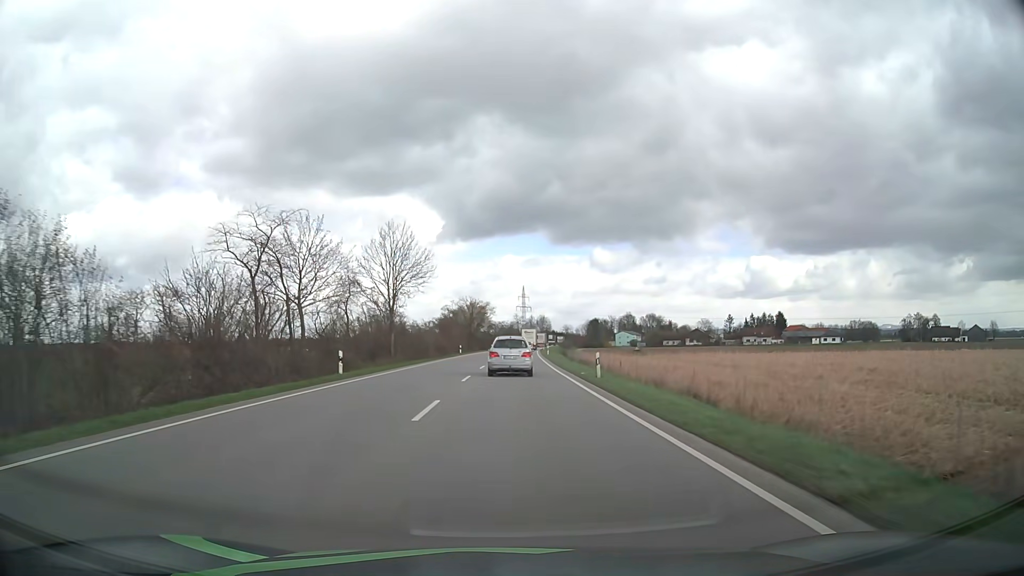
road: primary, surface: asphalt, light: Day
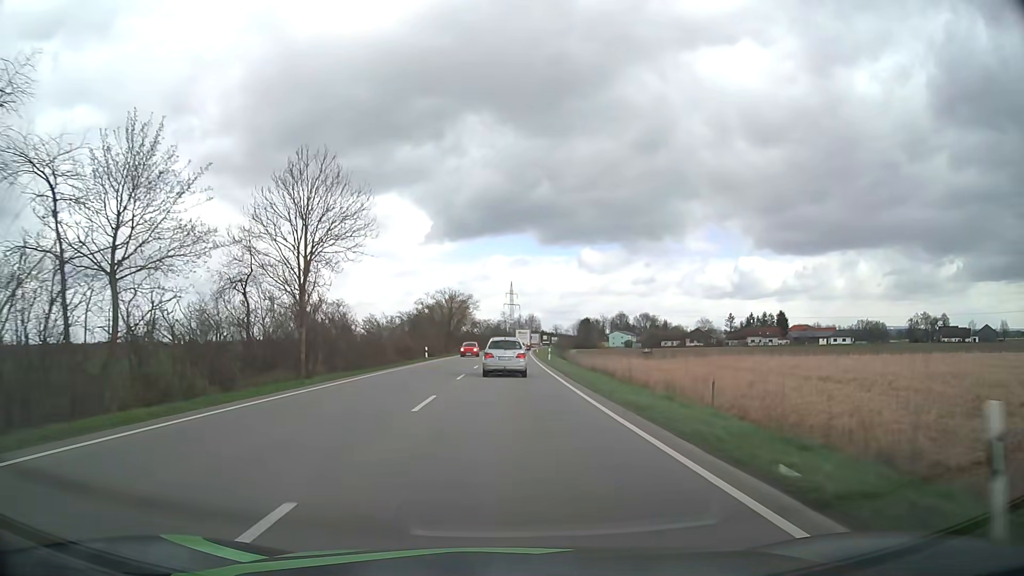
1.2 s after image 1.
(+0.2, +21.7) m; +1°
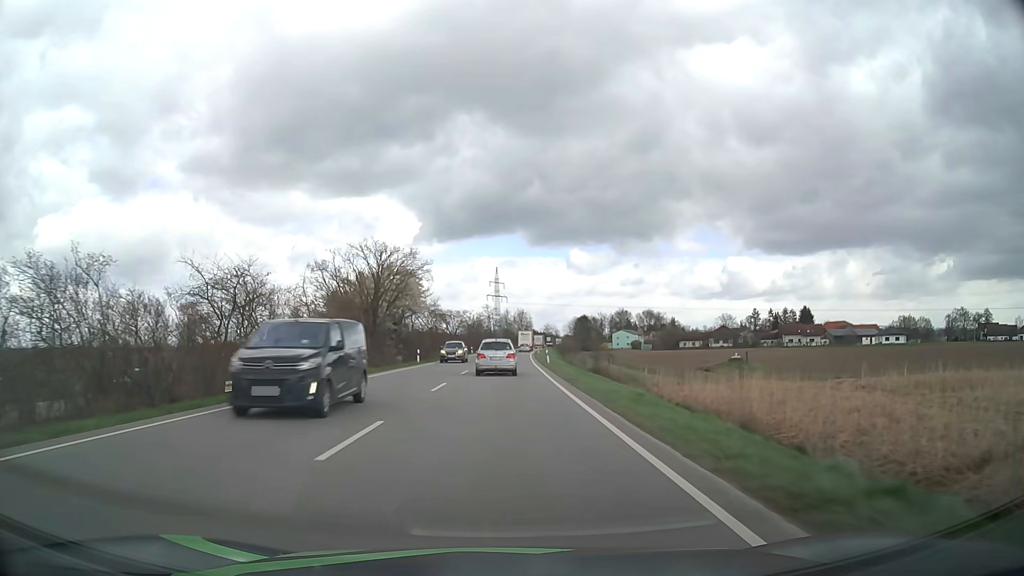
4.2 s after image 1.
(+0.7, +53.4) m; +1°
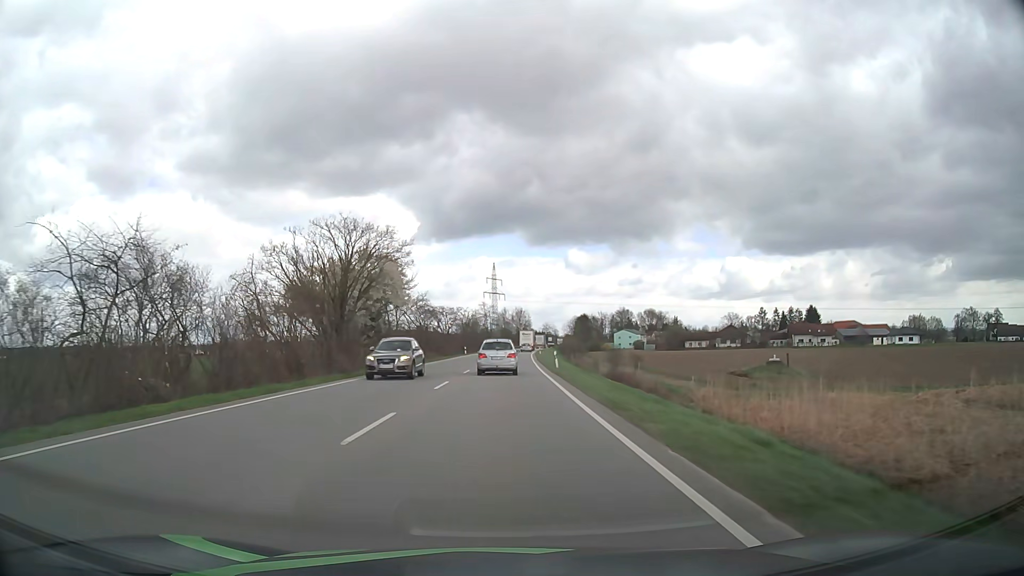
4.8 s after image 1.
(0.0, +10.7) m; 0°
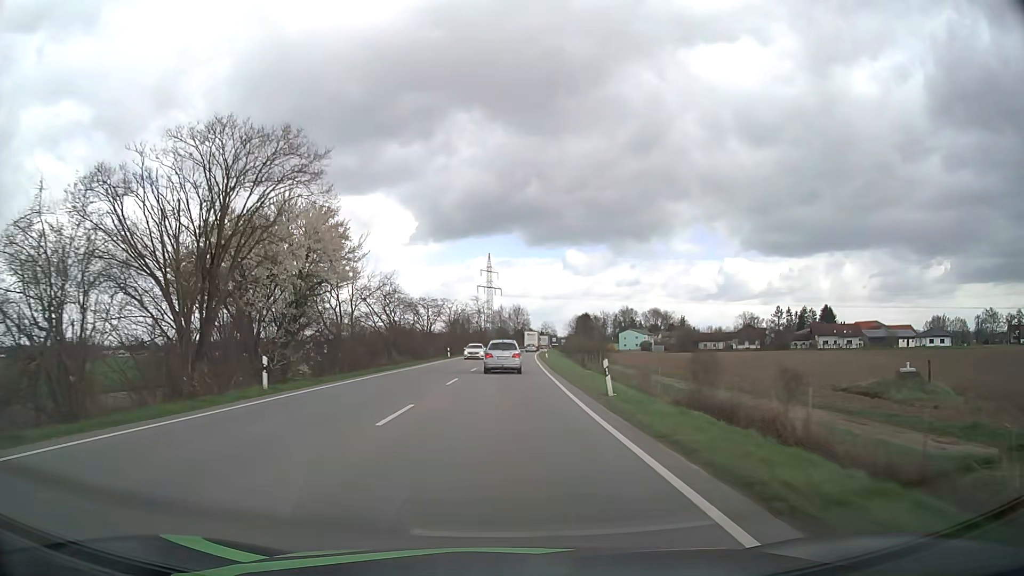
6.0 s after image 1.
(+0.1, +21.3) m; 0°
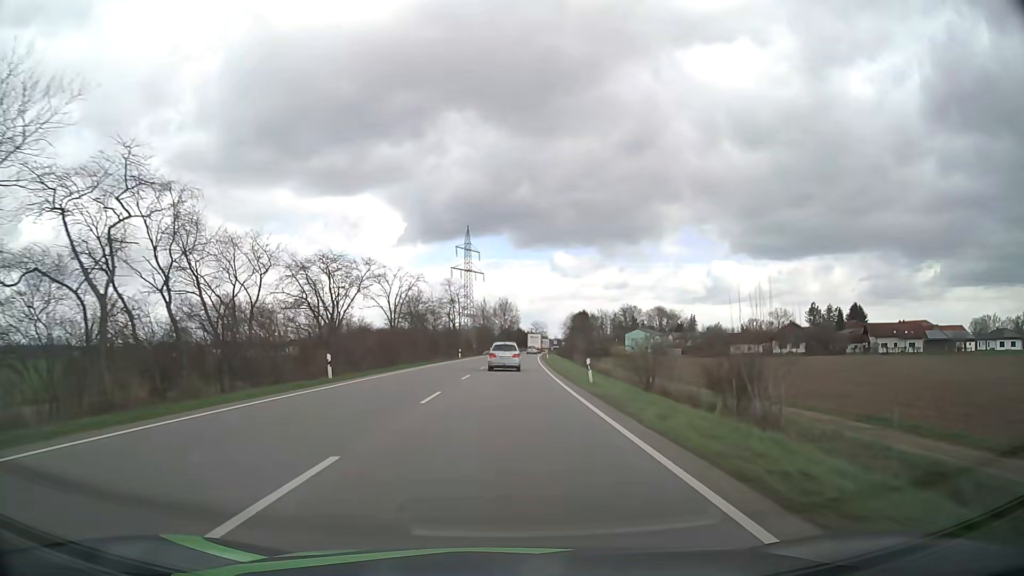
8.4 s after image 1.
(+0.4, +43.3) m; +1°
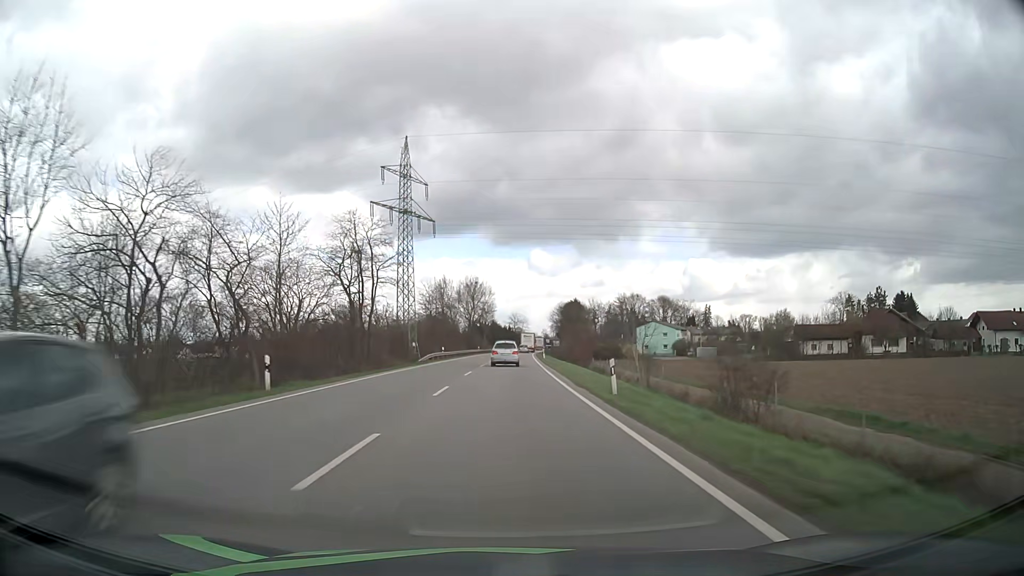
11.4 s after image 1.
(+1.0, +57.3) m; +2°
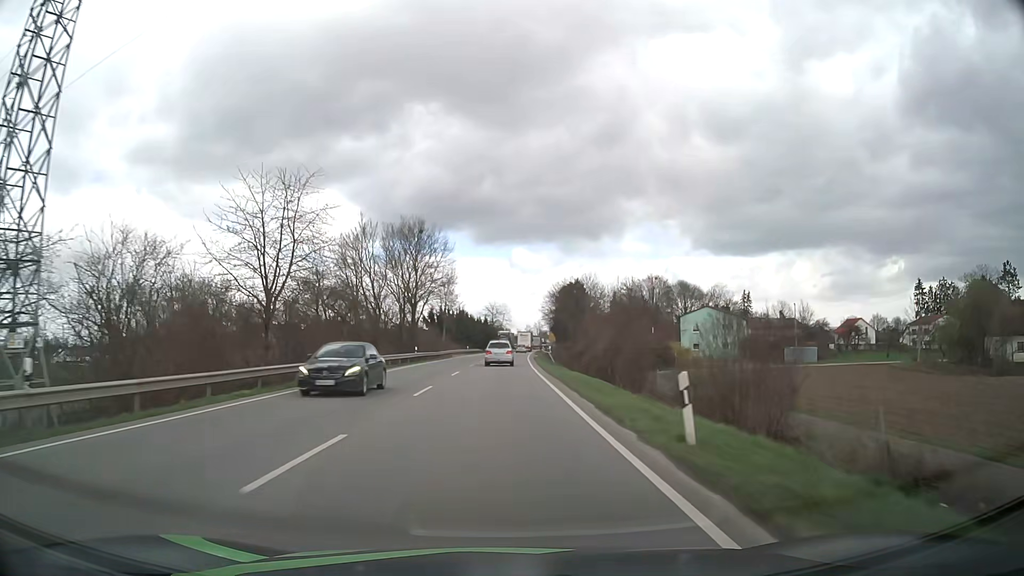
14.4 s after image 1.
(+1.1, +60.1) m; +2°
(0, +10) (0, +20) (0, +30) (0, +40) (0, +50) (0, +60) (+1, +70) (+1, +80) (+1, +90) (+2, +100) m
